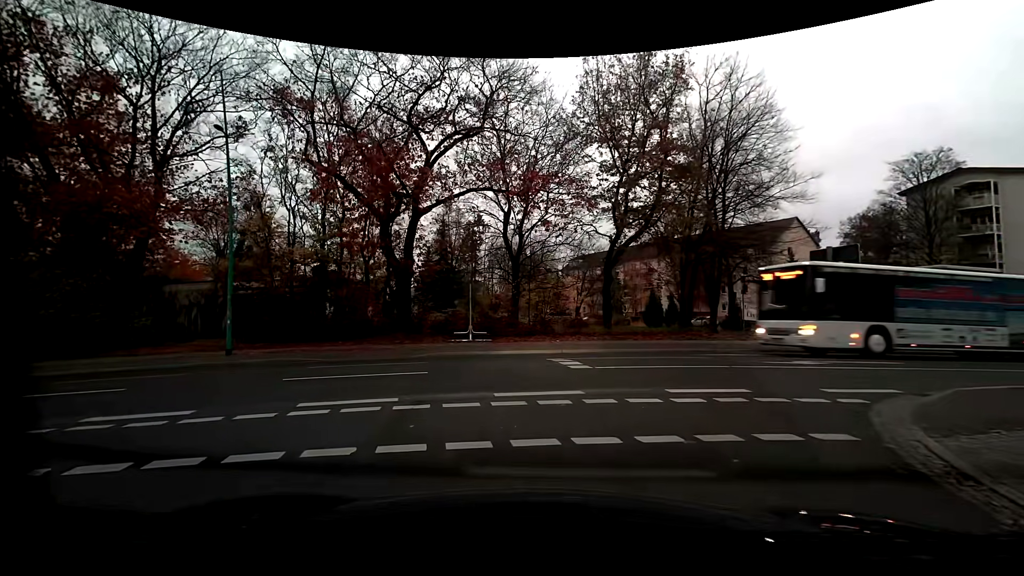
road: residential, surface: asphalt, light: Day
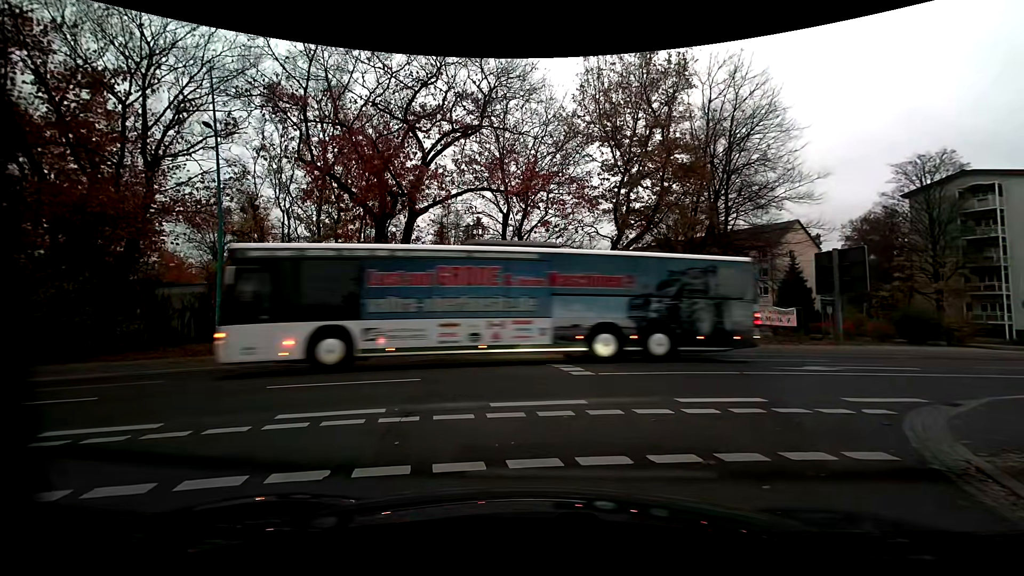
(0.0, +0.6) m; 0°
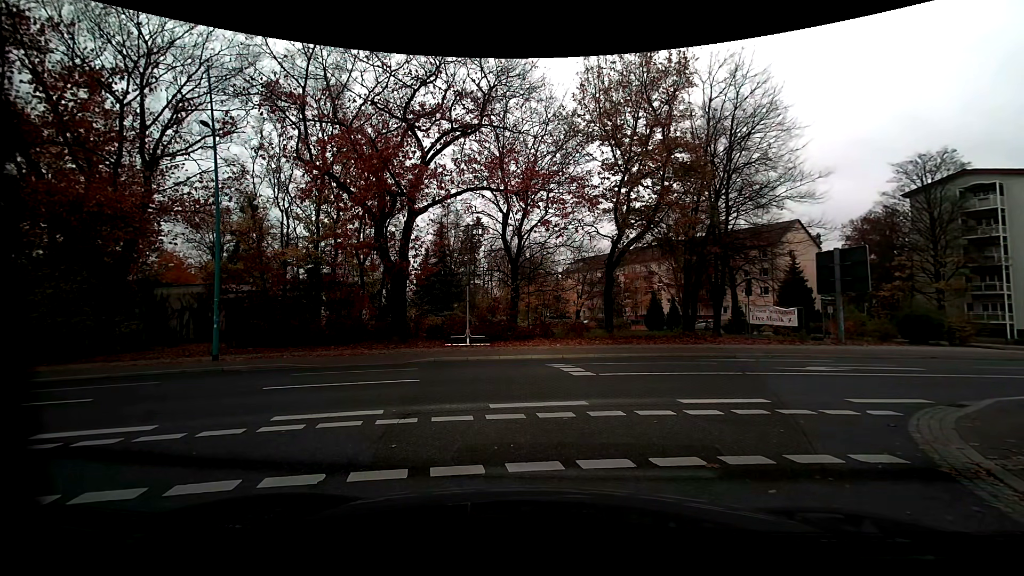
(0.0, +0.2) m; 0°
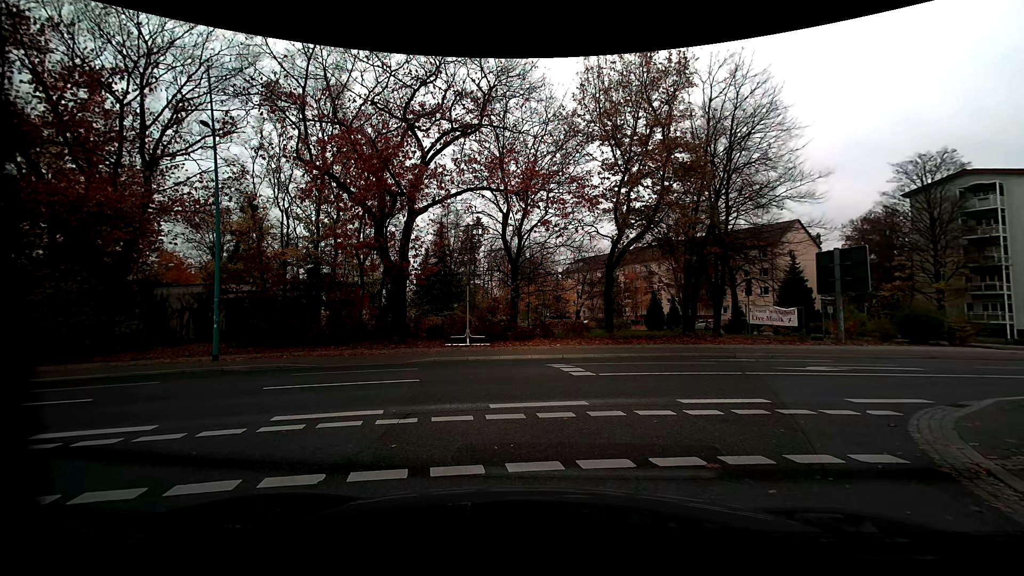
(0.0, 0.0) m; 0°
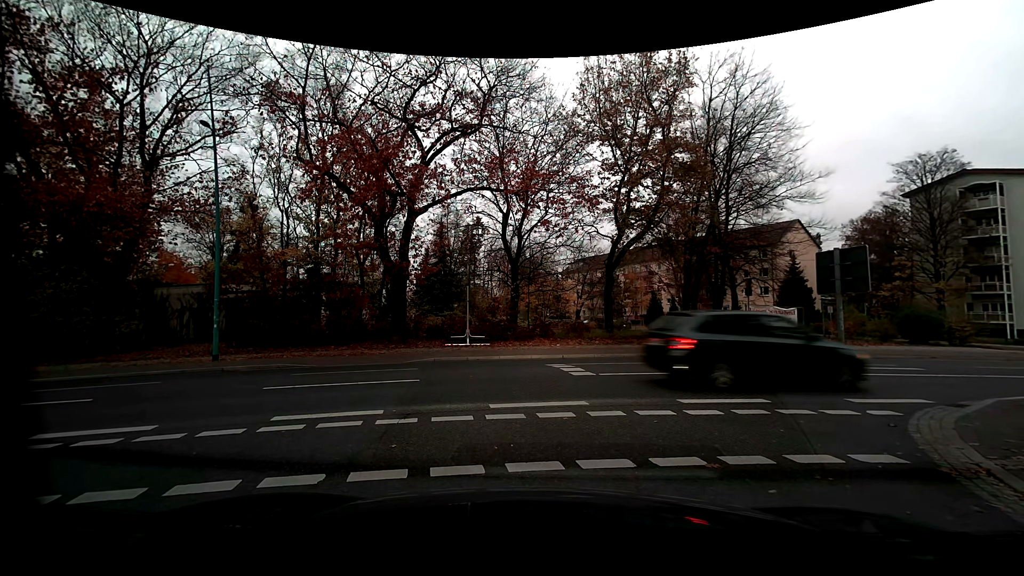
(0.0, 0.0) m; 0°
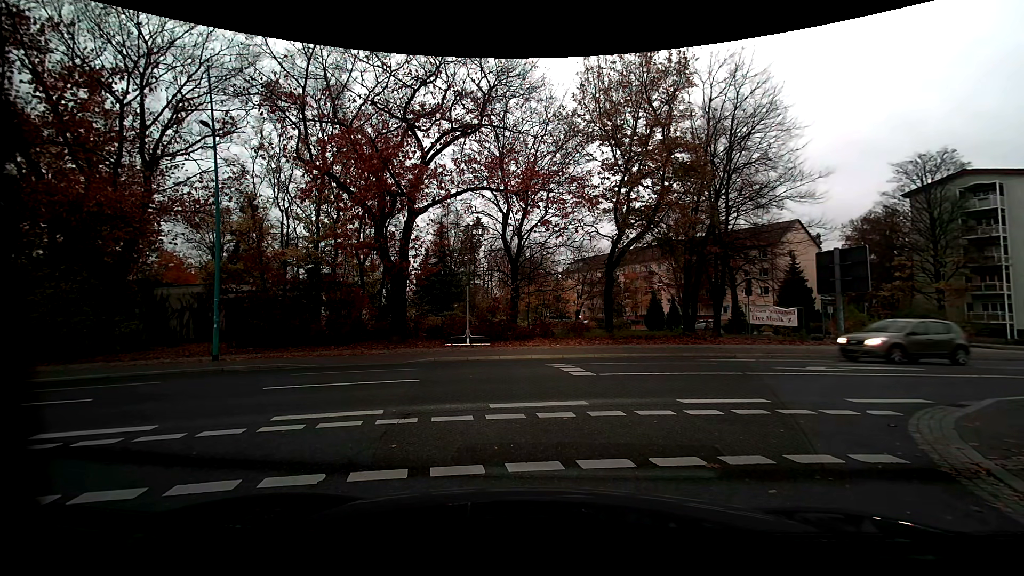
(0.0, 0.0) m; 0°
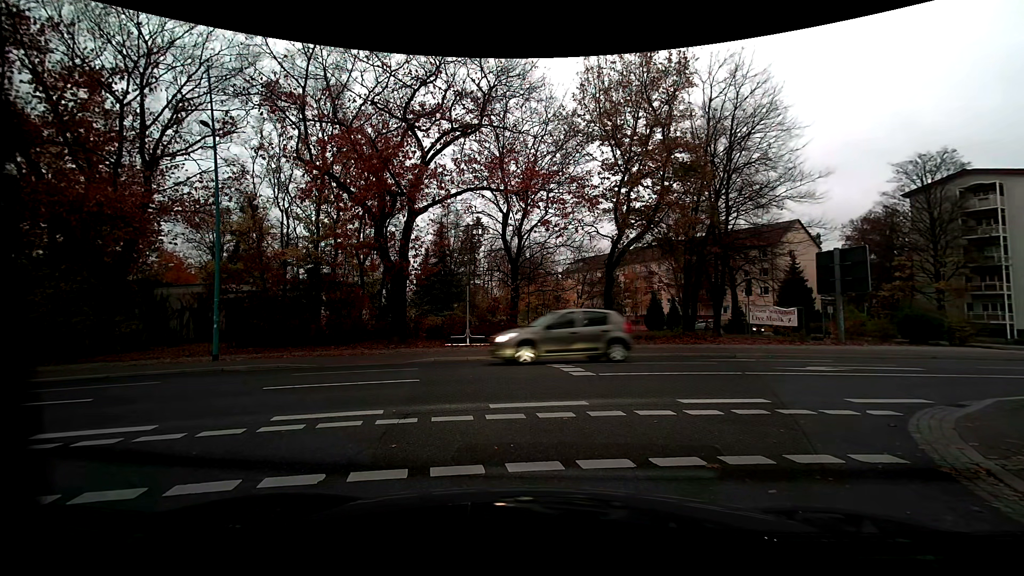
(0.0, 0.0) m; 0°
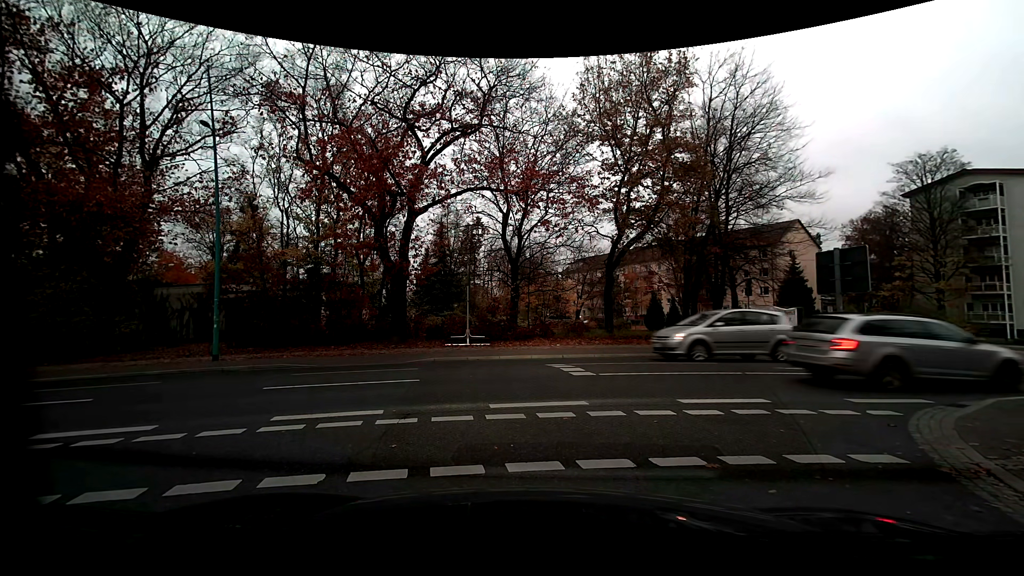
(0.0, 0.0) m; 0°
